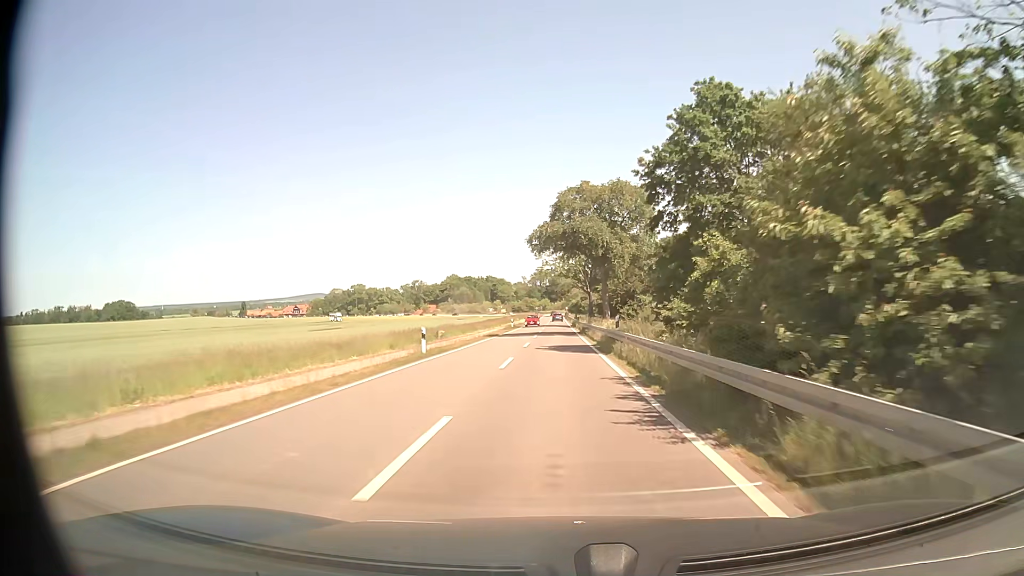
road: tertiary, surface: asphalt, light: Day
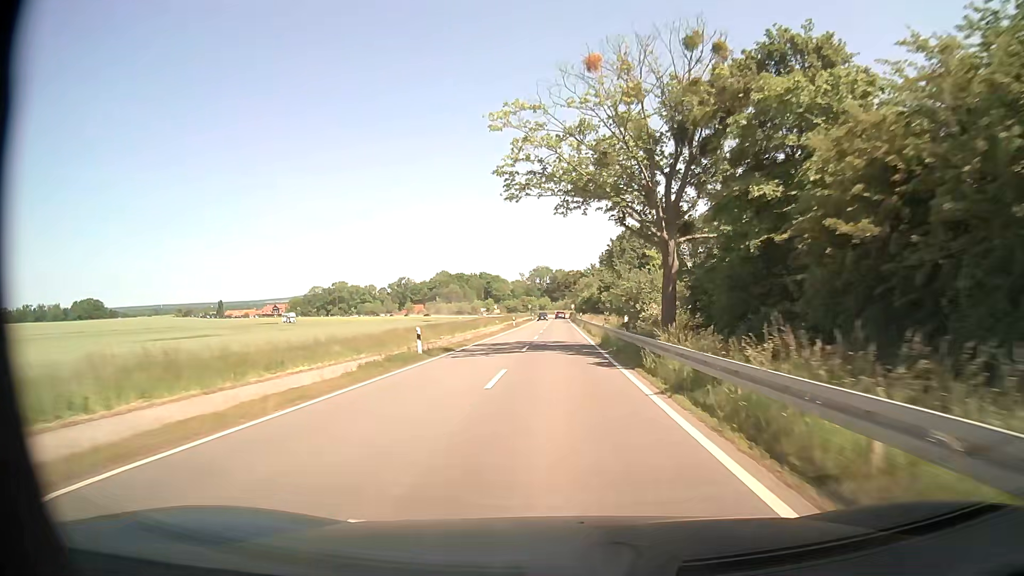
(-0.1, +52.7) m; 0°
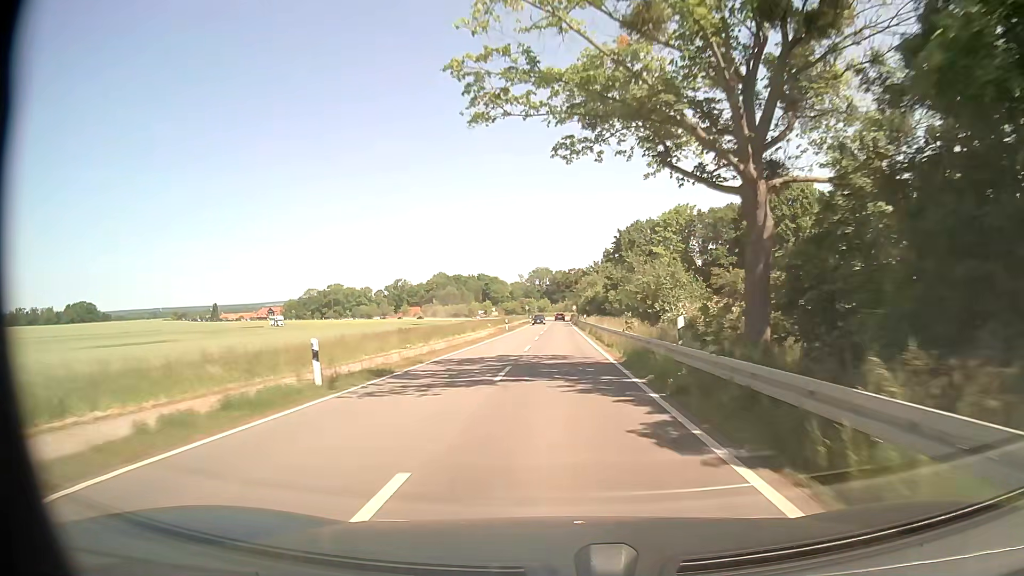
(+0.1, +10.7) m; 0°
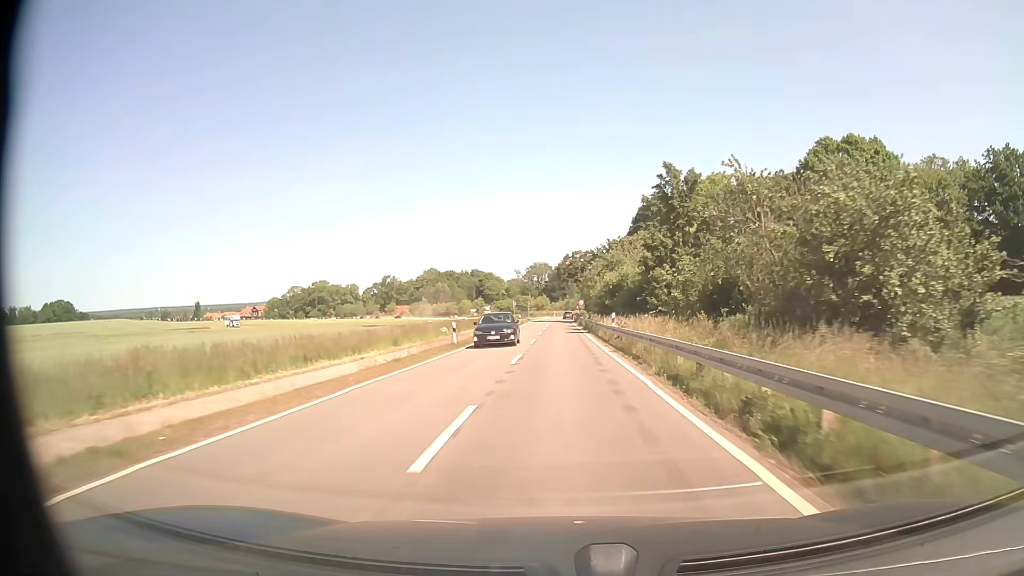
(0.0, +32.2) m; 0°
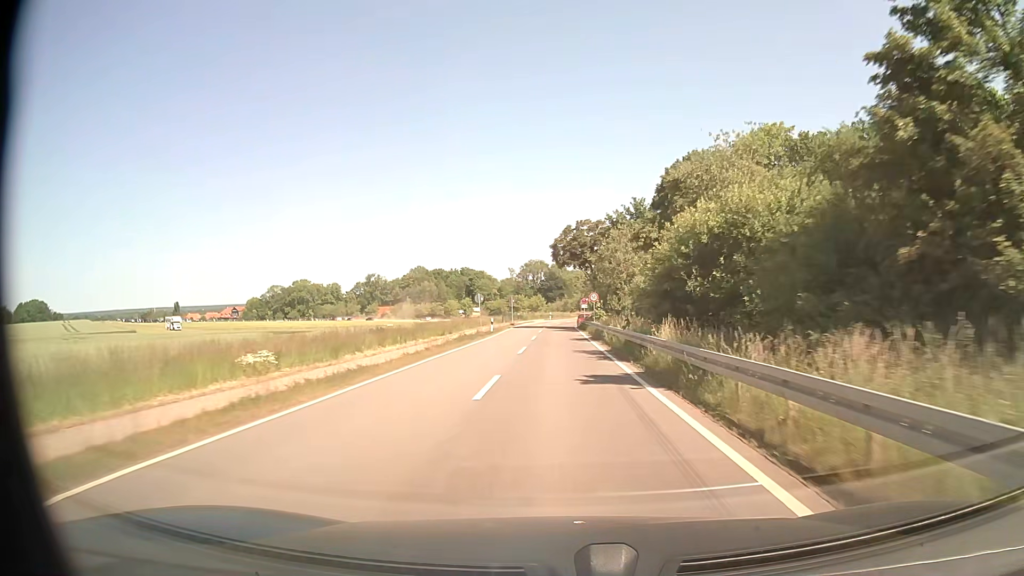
(0.0, +31.3) m; 0°
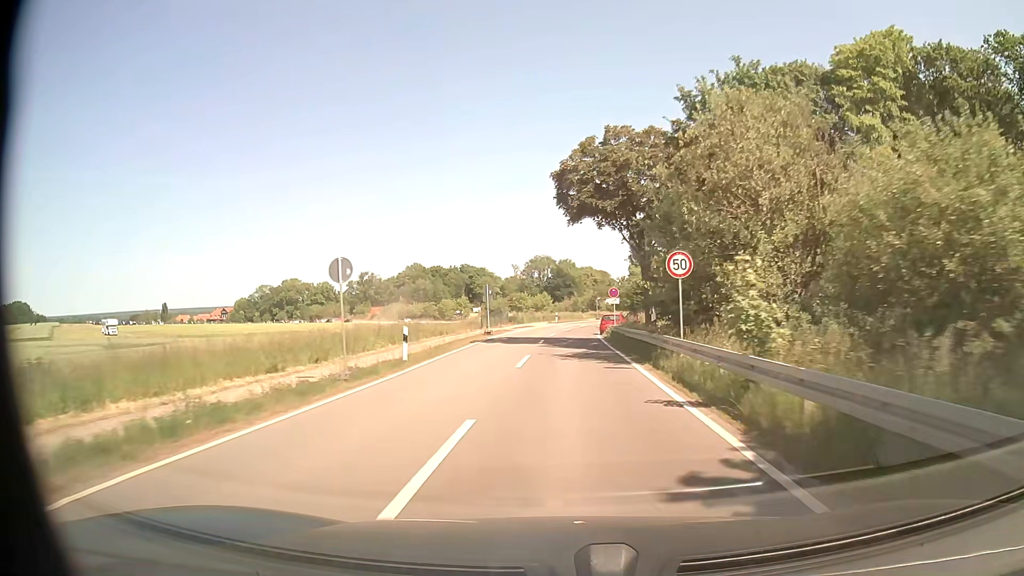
(-0.2, +30.1) m; 0°
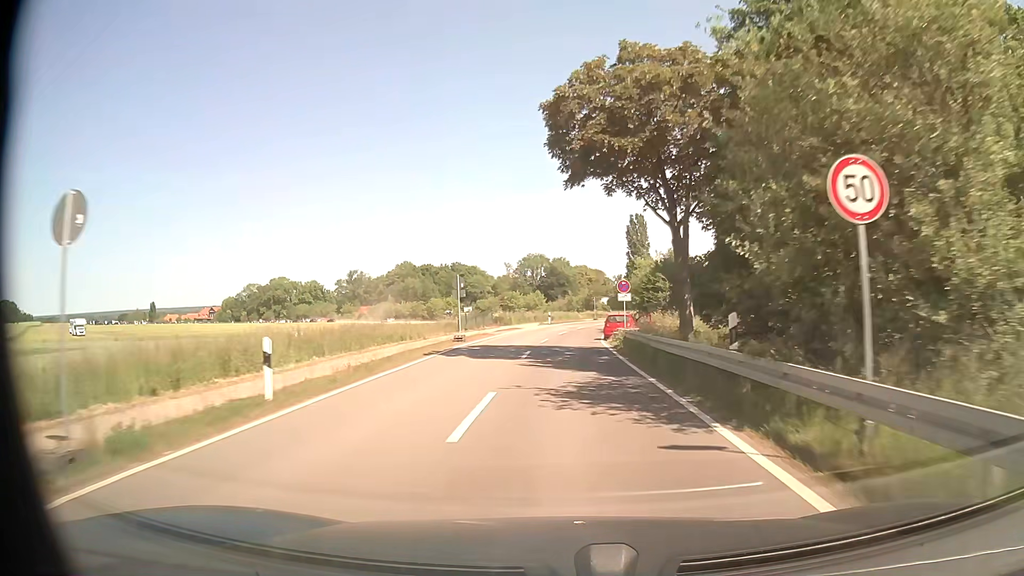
(0.0, +9.4) m; 0°
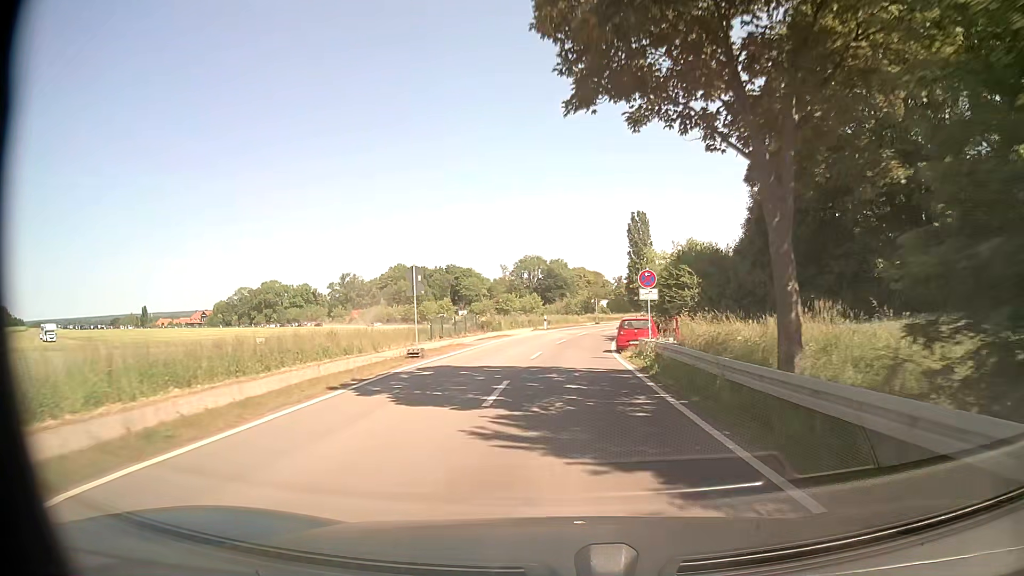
(0.0, +9.0) m; 0°
(0, +10) (0, +20) (+1, +30) (+2, +40) (+3, +50) (+5, +60) (+7, +69) (+10, +79) (+13, +89) (+16, +98) m
